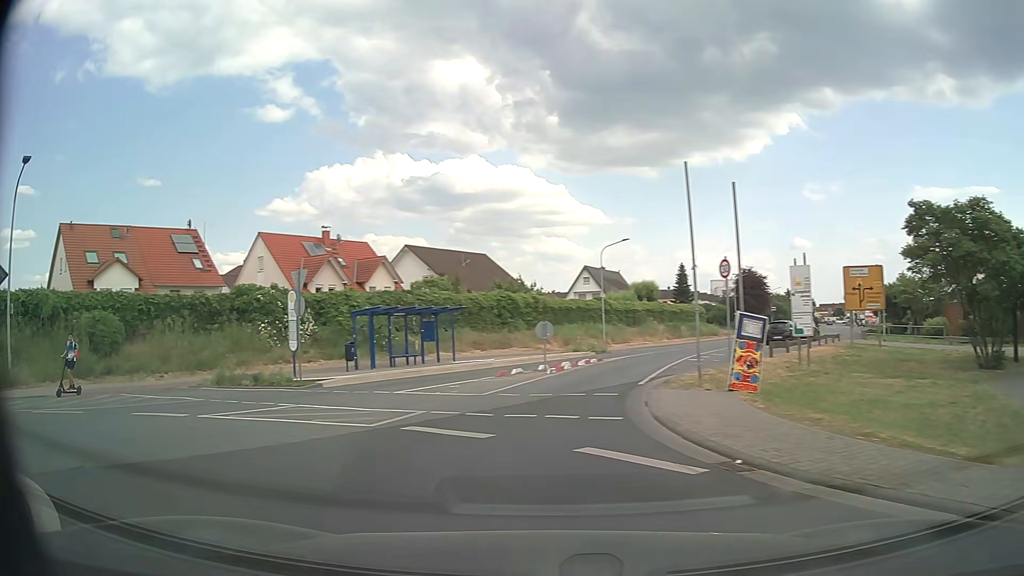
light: Day
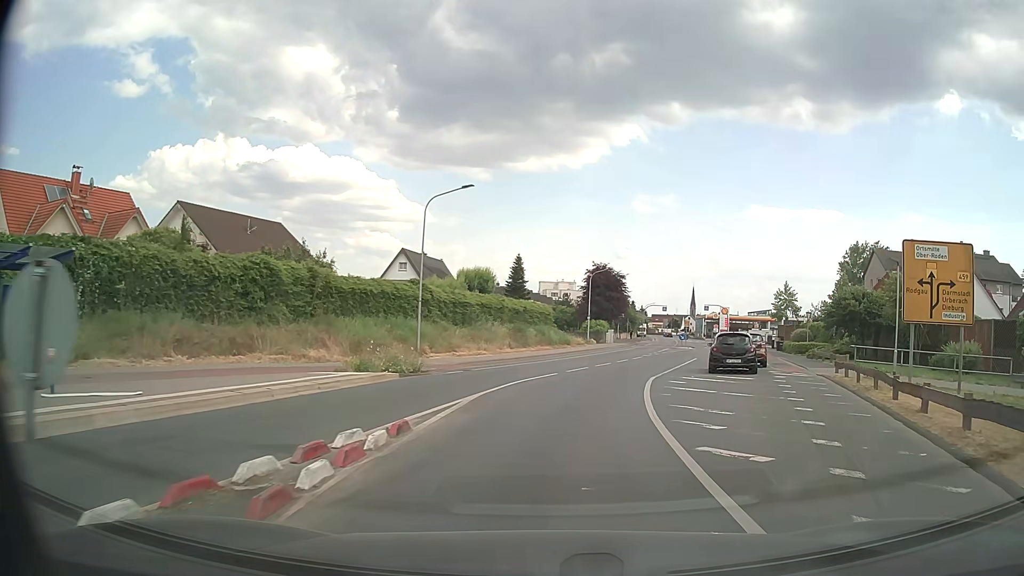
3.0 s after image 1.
(+1.7, +19.0) m; +17°
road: tertiary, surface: asphalt
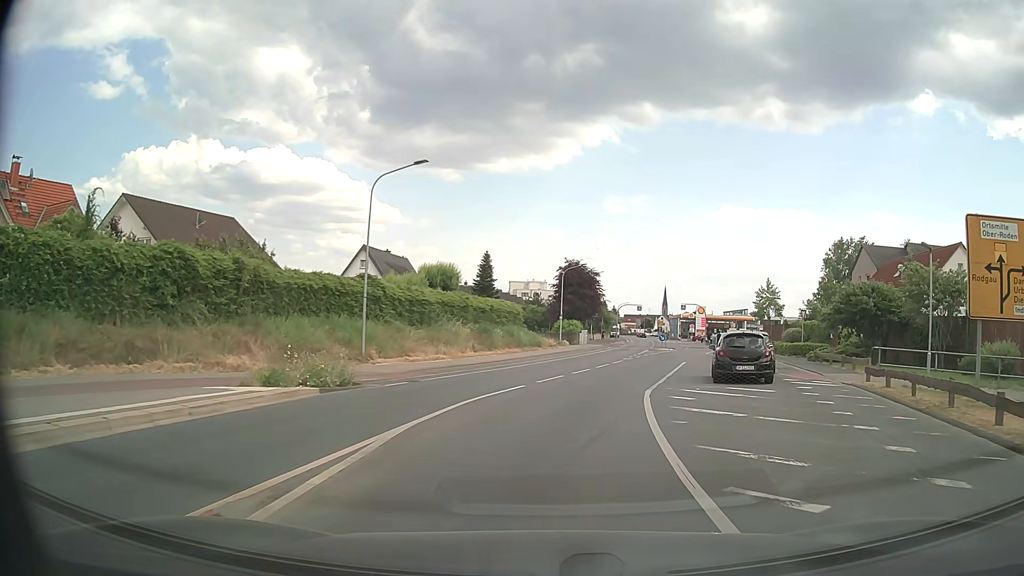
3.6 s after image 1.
(+0.1, +4.7) m; +2°
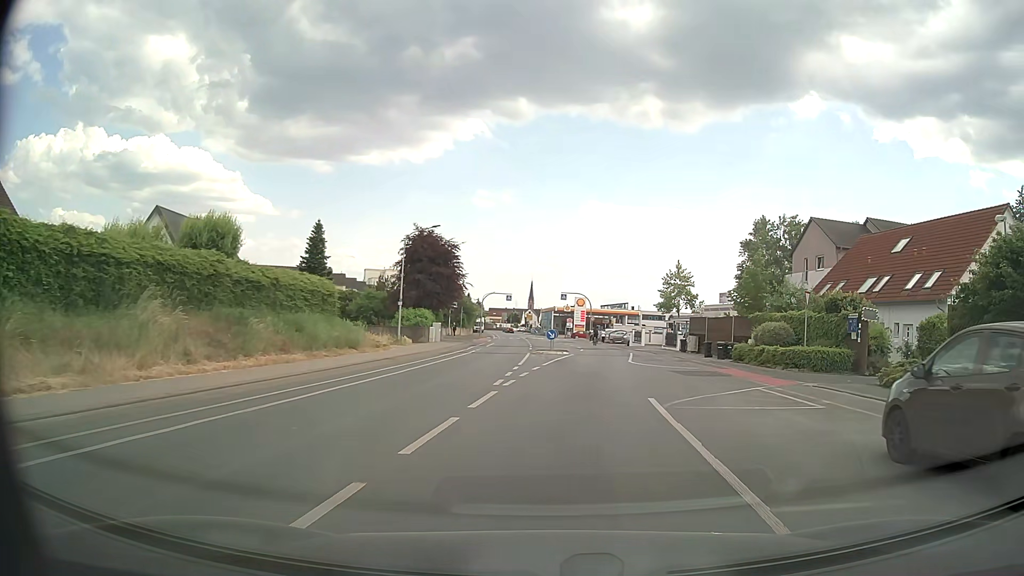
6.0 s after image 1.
(+2.0, +20.3) m; +12°
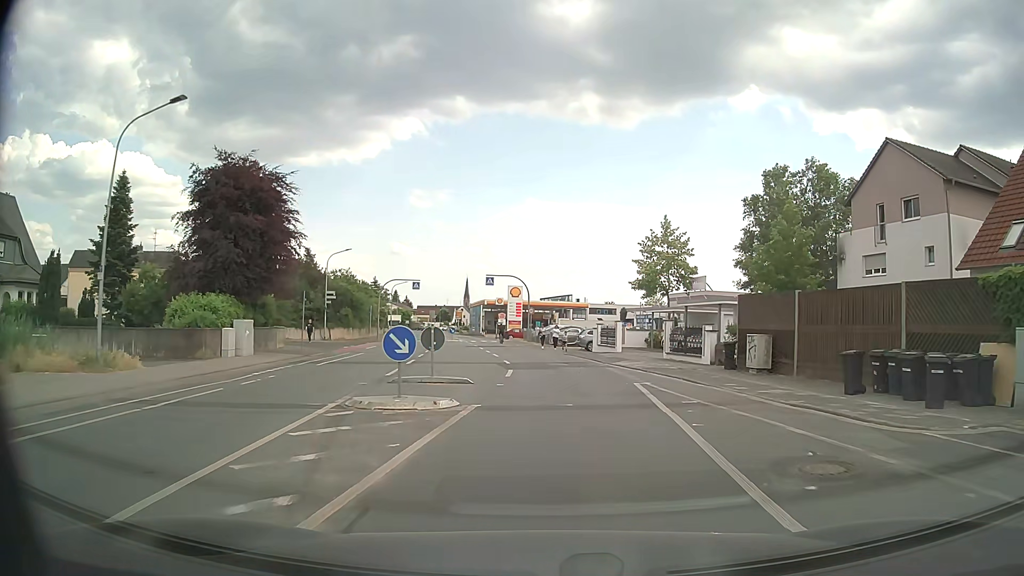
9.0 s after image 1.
(+1.9, +26.4) m; +6°
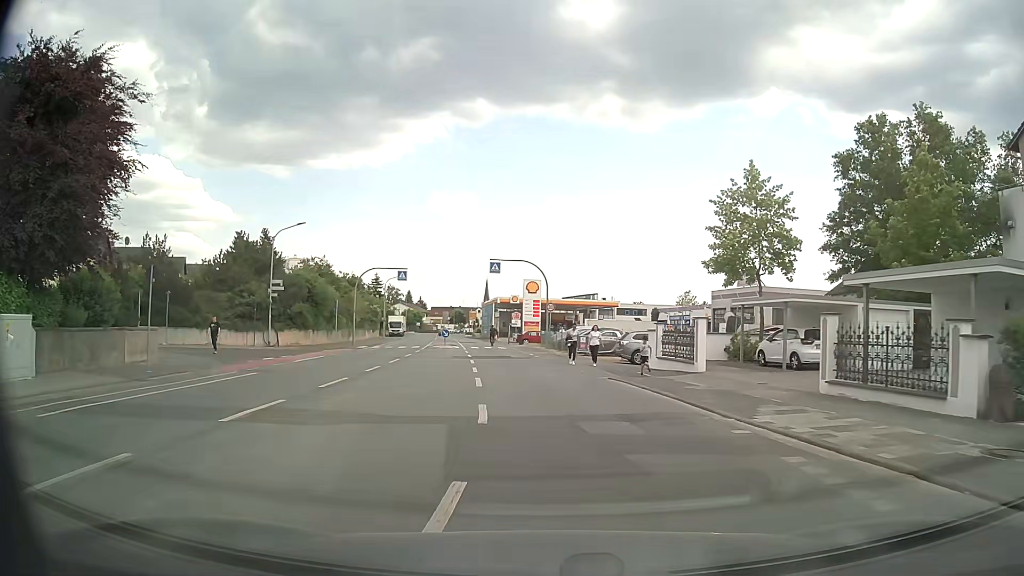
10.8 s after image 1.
(-0.1, +16.0) m; -2°
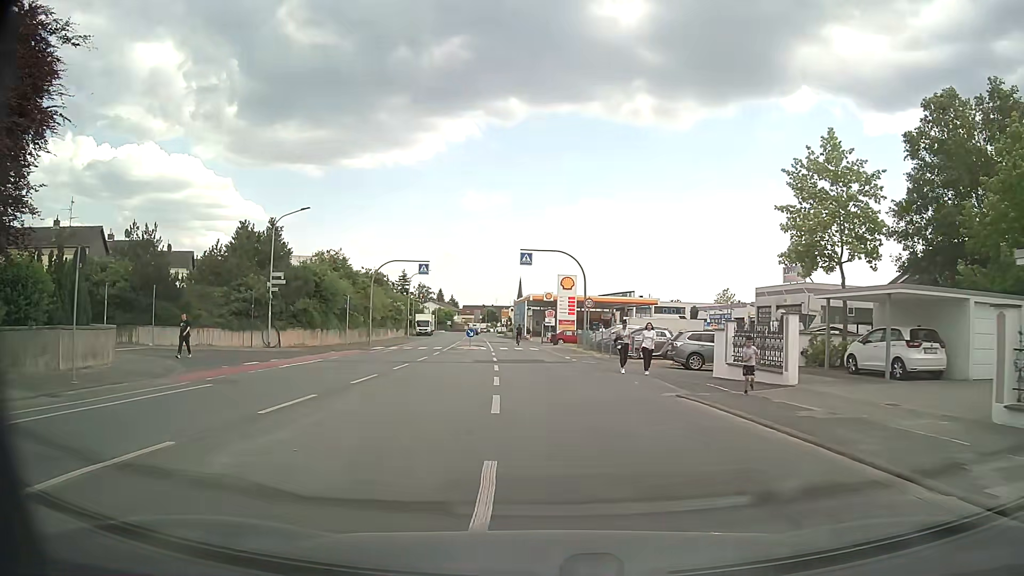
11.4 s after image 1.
(-0.1, +5.3) m; -3°
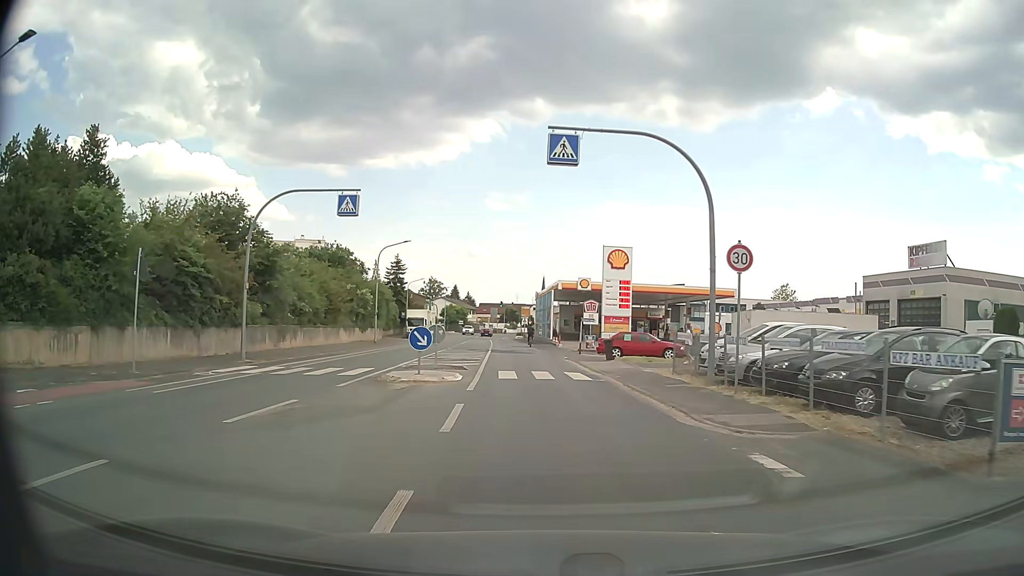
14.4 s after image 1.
(-0.8, +25.9) m; -2°
(0, +10) (0, +20) (-1, +30) (-2, +40) (-2, +50) (-3, +60) (-4, +70) (-5, +80) (-6, +90) (-7, +100) m
